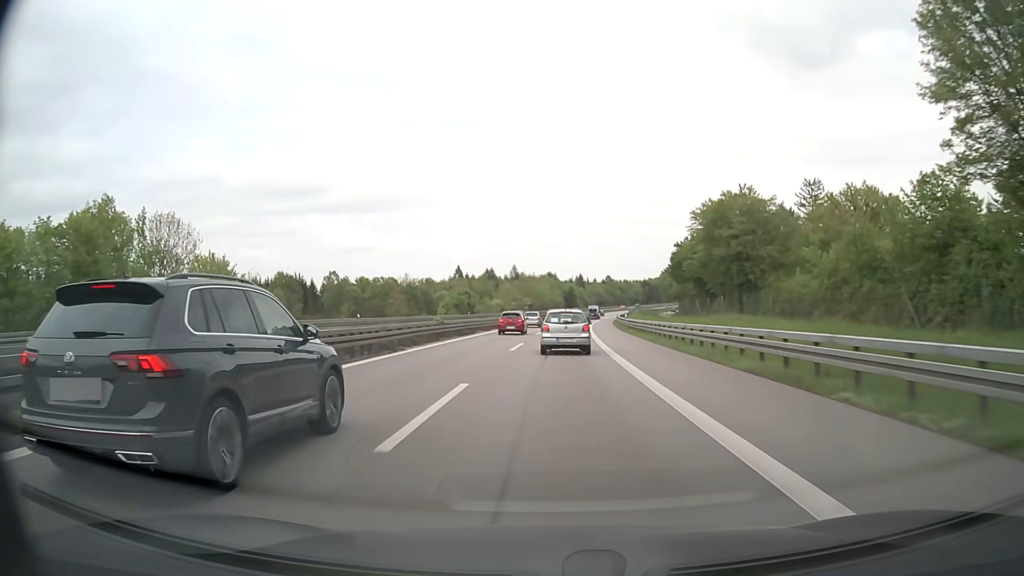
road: motorway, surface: asphalt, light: Day
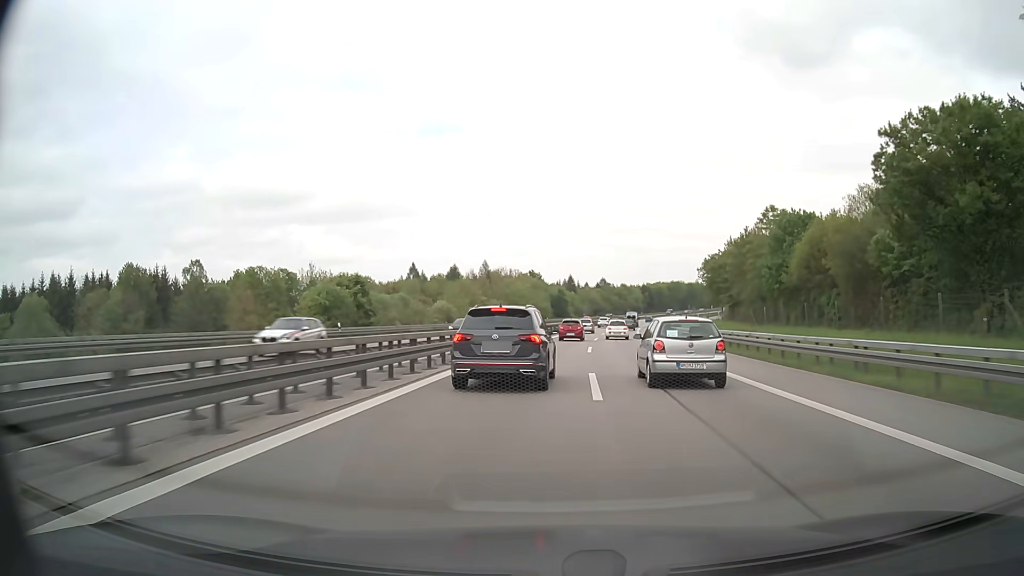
(+0.4, +67.0) m; +1°
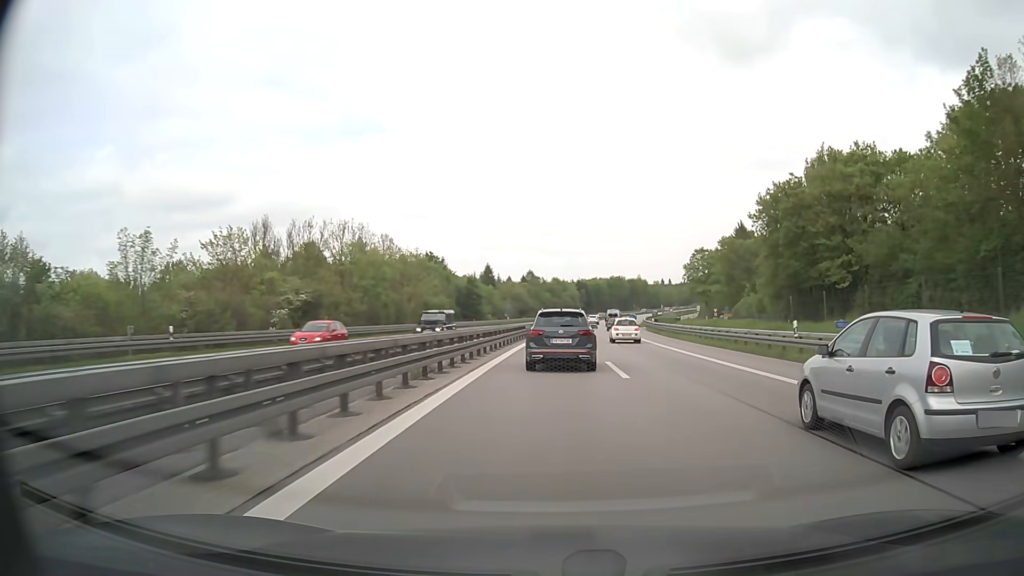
(+4.1, +67.9) m; +7°
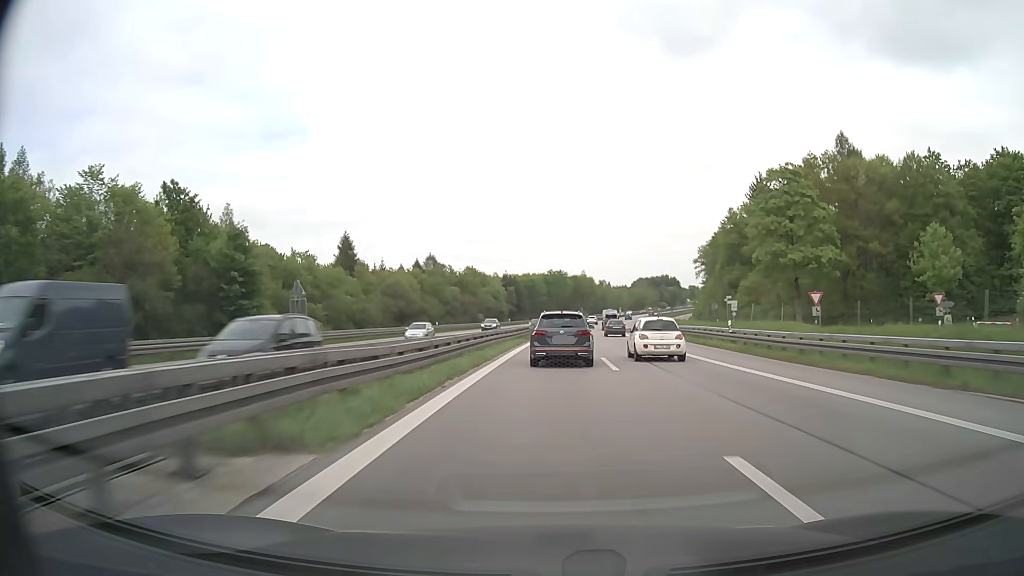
(+4.6, +87.6) m; +6°
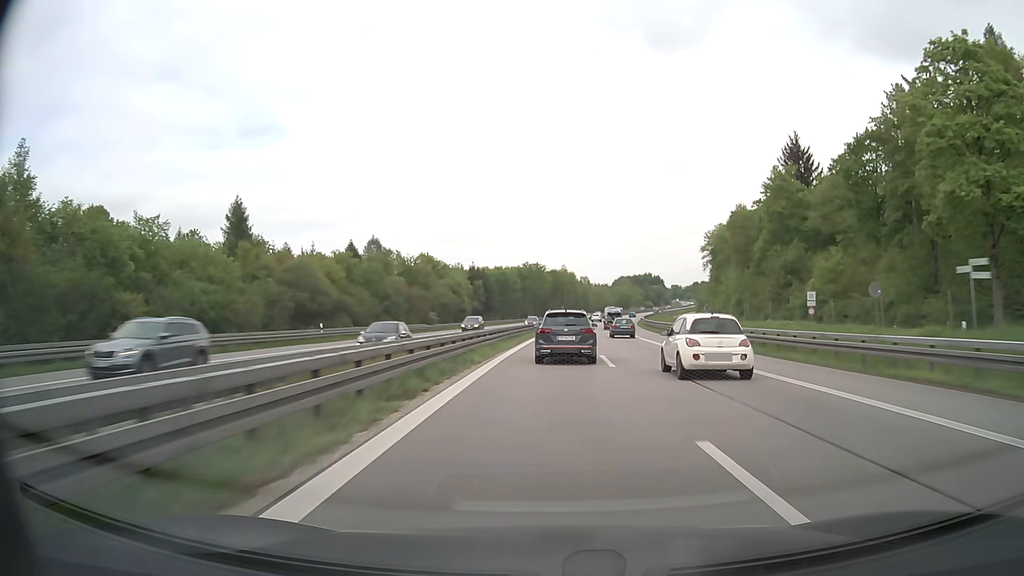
(+0.6, +35.4) m; +2°
(0, +10) (0, +20) (0, +30) (+1, +40) (+1, +50) (+2, +60) (+2, +70) (+3, +80) (+4, +90) (+5, +100) m
